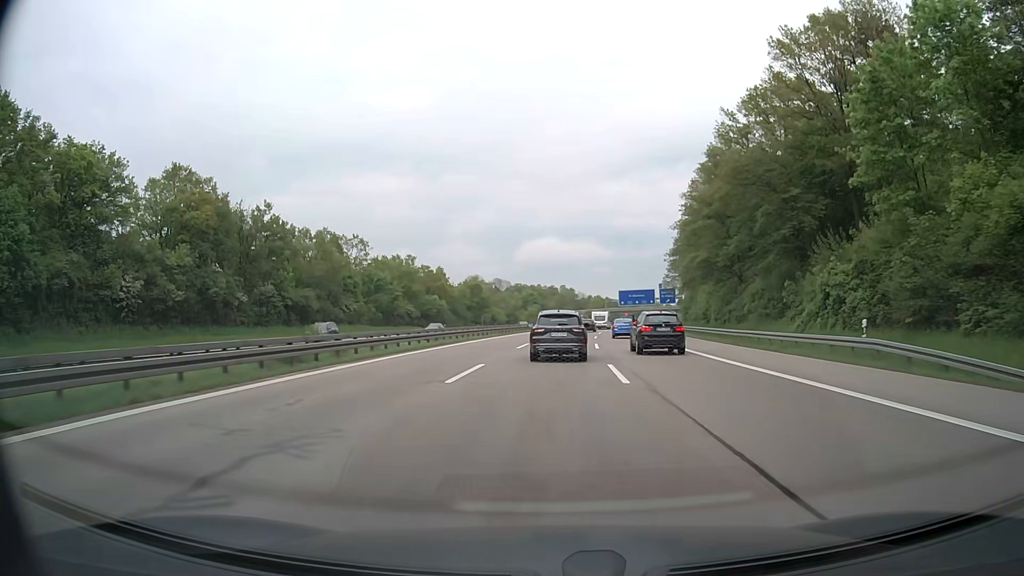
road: motorway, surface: asphalt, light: Day
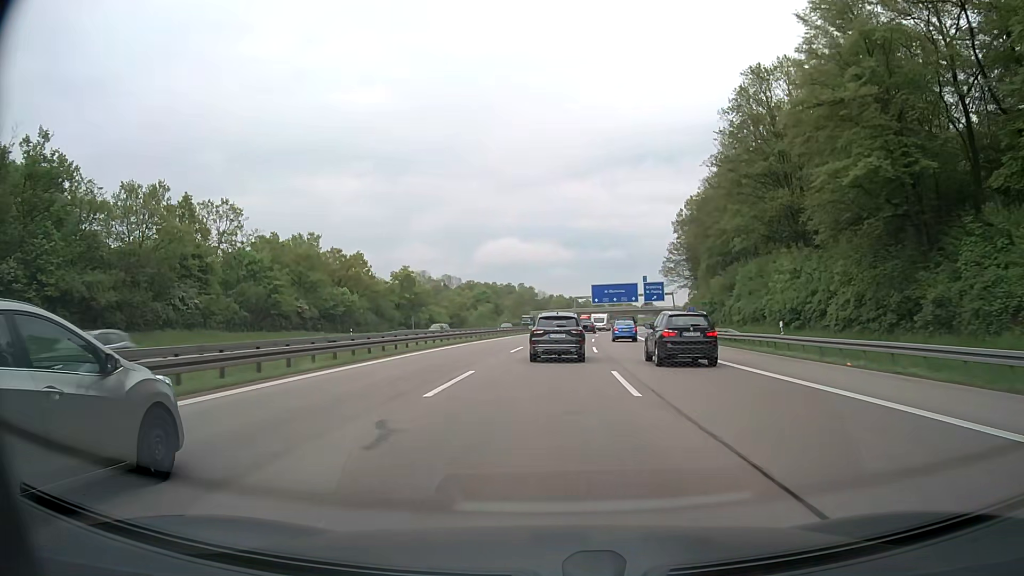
(+1.0, +37.9) m; +3°
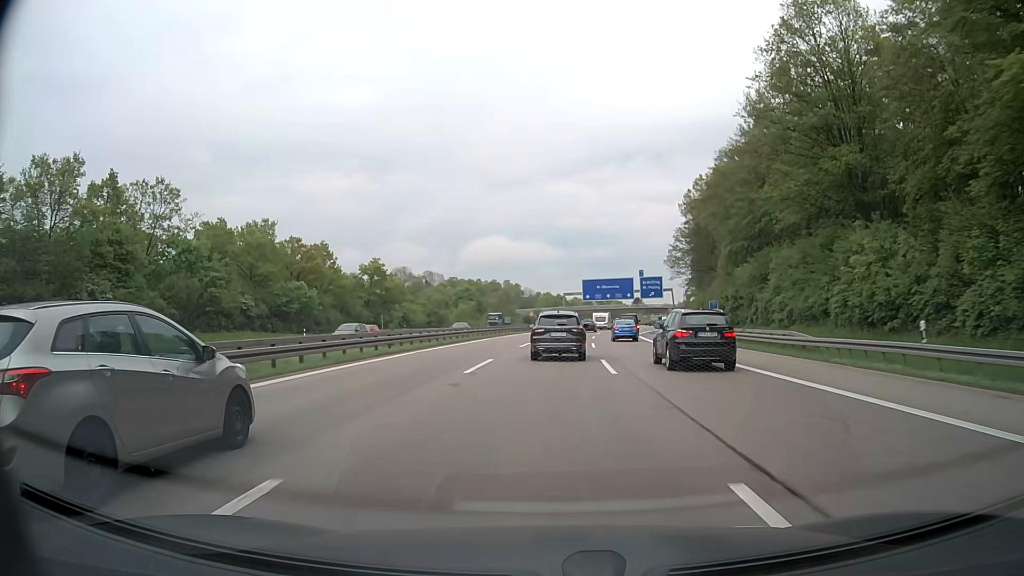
(+0.1, +13.0) m; +1°
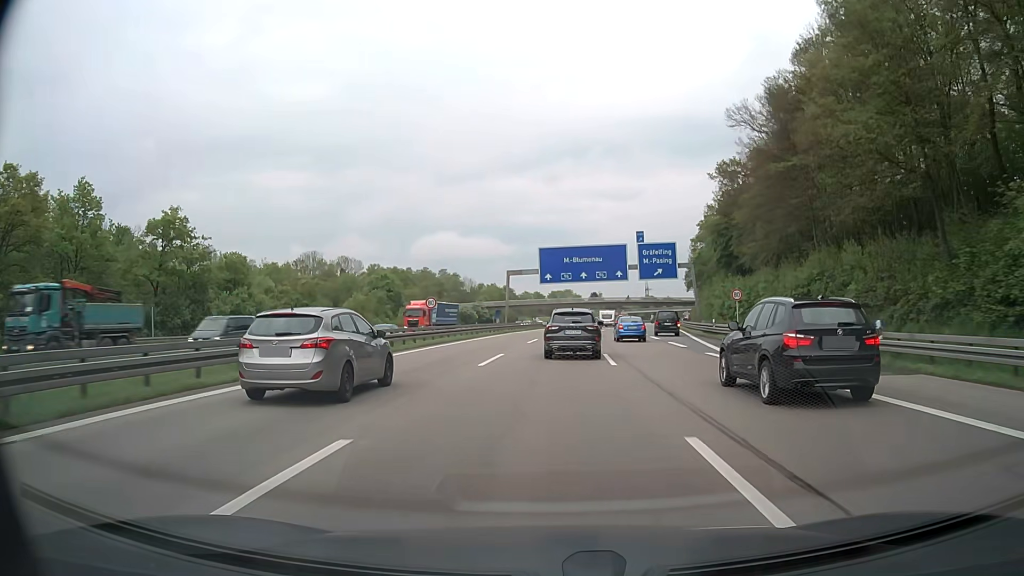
(+1.8, +51.9) m; +4°
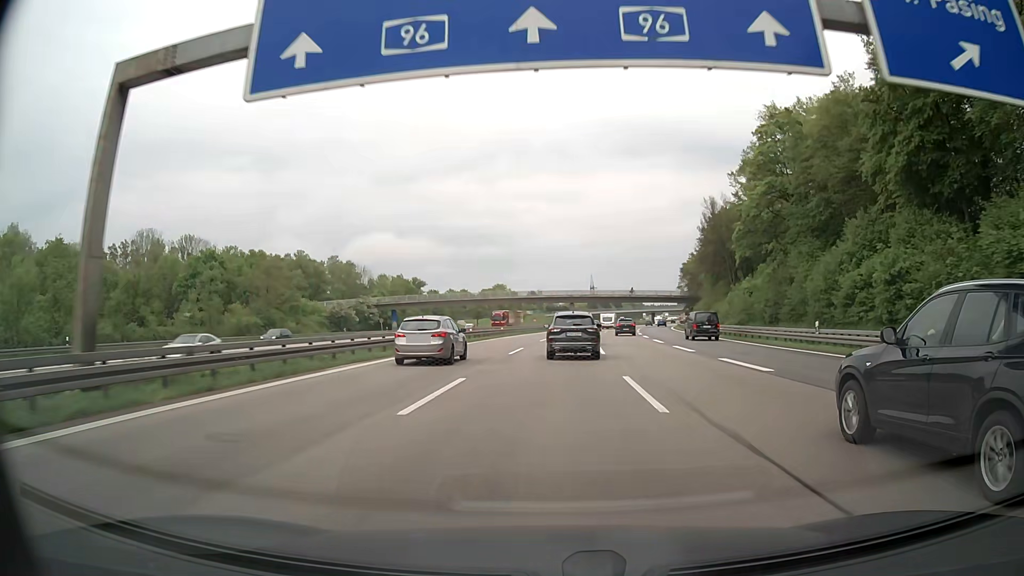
(+3.1, +62.9) m; +5°
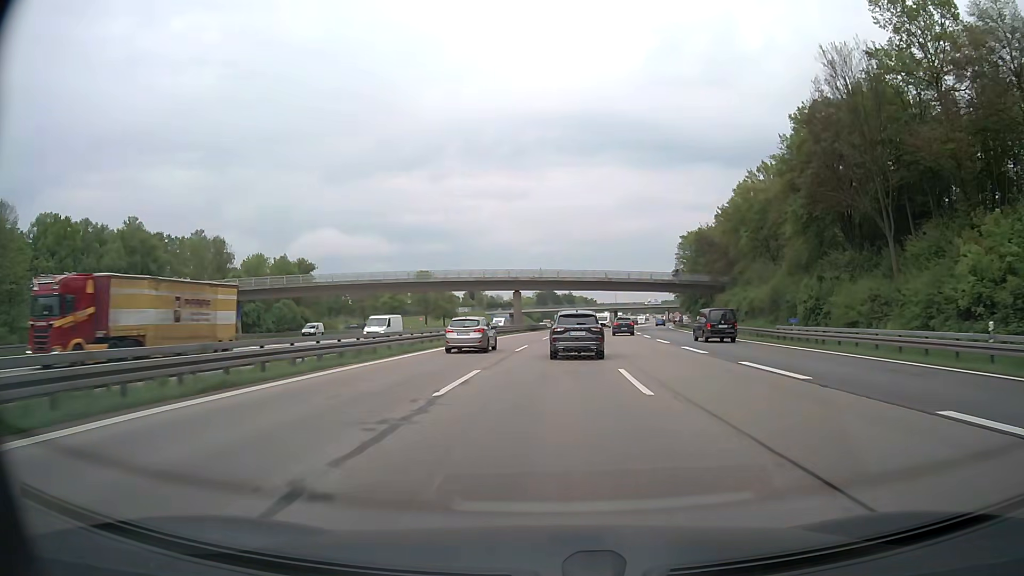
(+2.0, +51.3) m; +5°
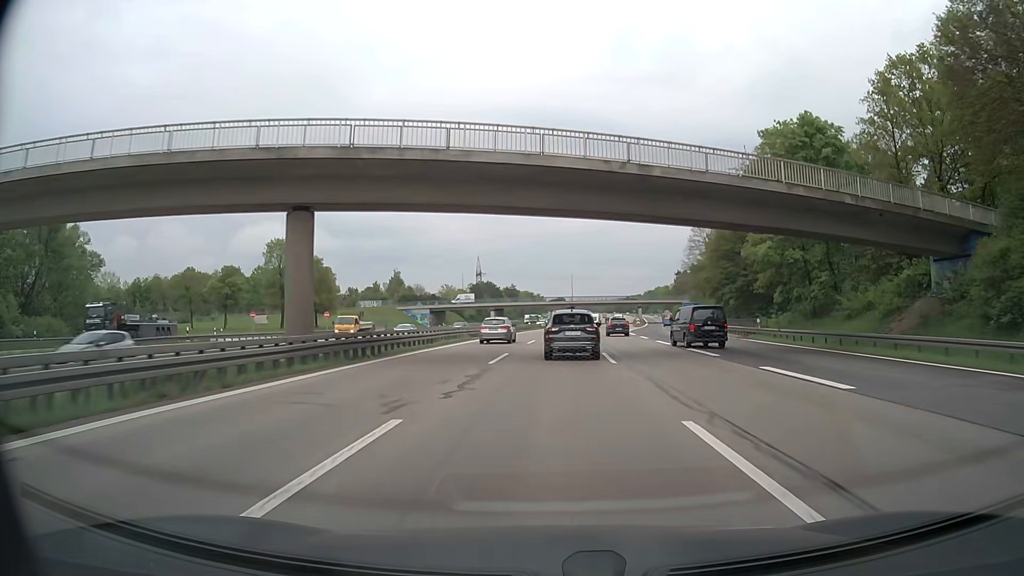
(+2.7, +62.8) m; +5°
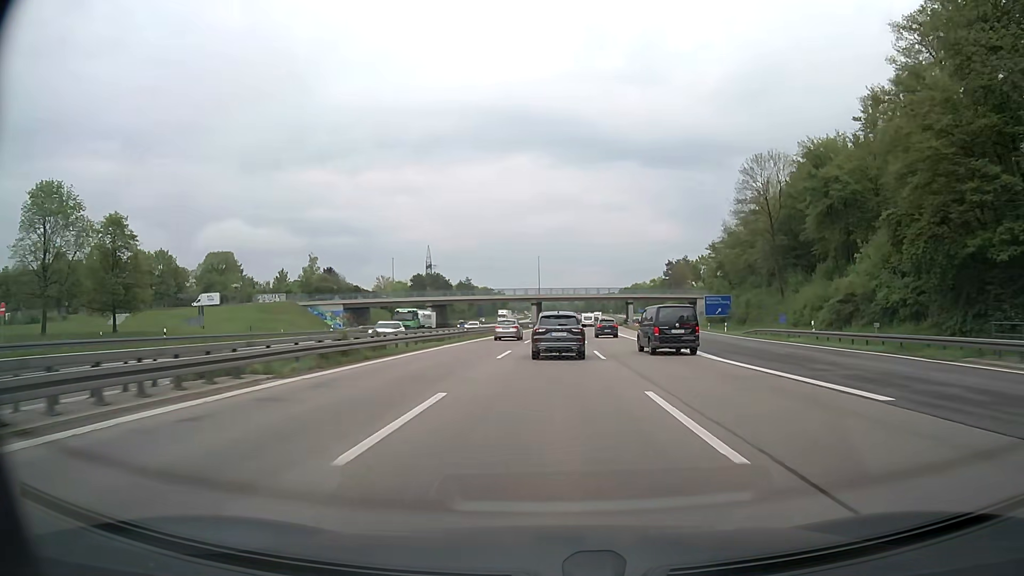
(+1.5, +50.2) m; +3°
(0, +10) (0, +20) (0, +30) (+1, +40) (+1, +50) (+1, +60) (+2, +70) (+2, +80) (+3, +90) (+3, +100) m
